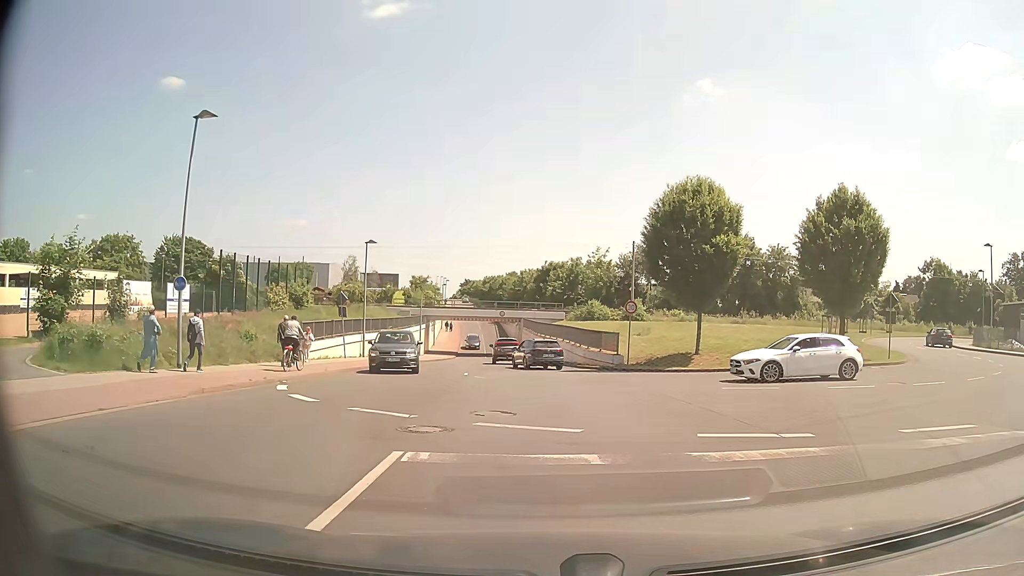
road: unclassified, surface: asphalt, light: Day
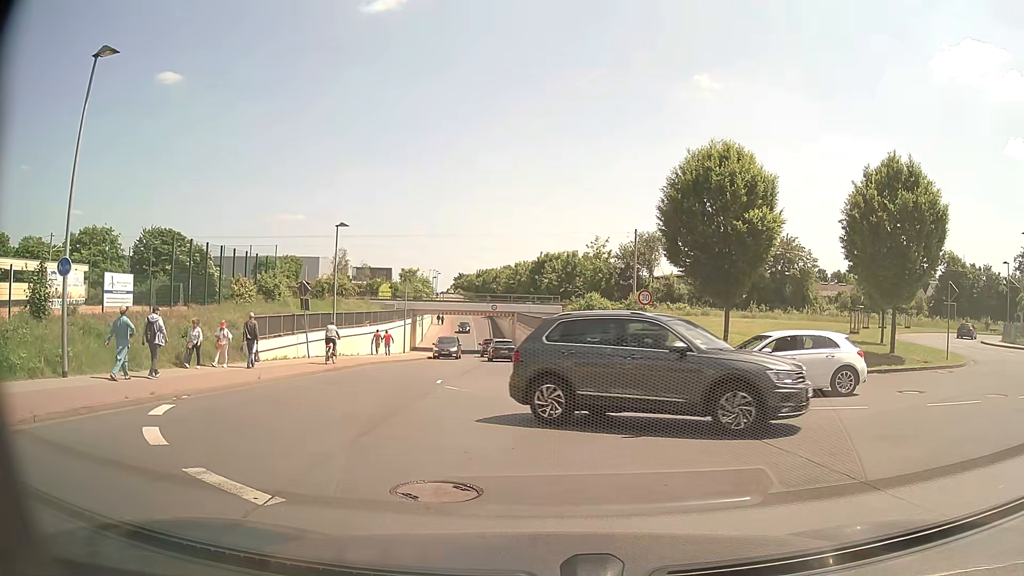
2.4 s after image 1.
(-0.1, +5.2) m; -1°
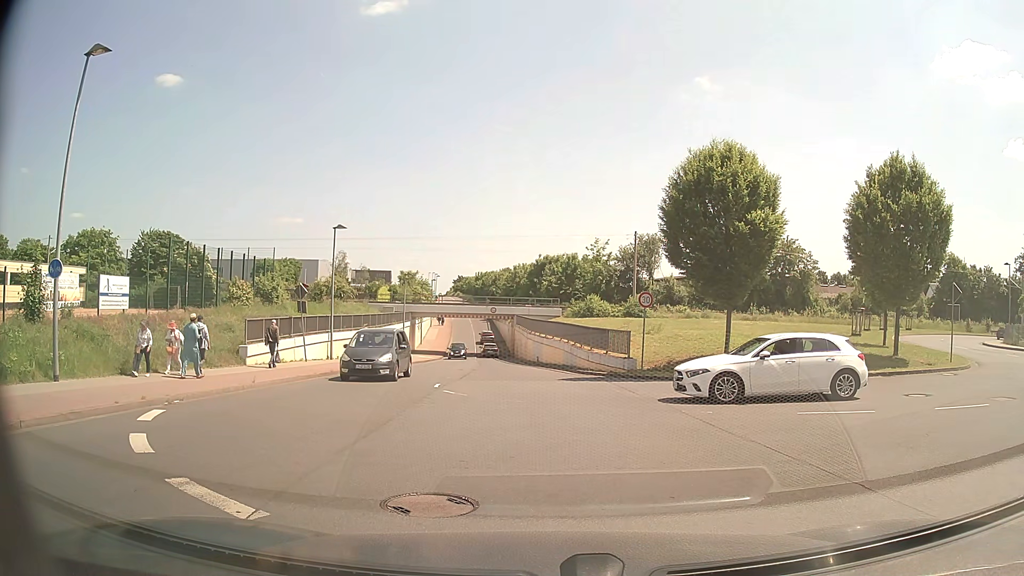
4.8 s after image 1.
(0.0, +0.4) m; 0°
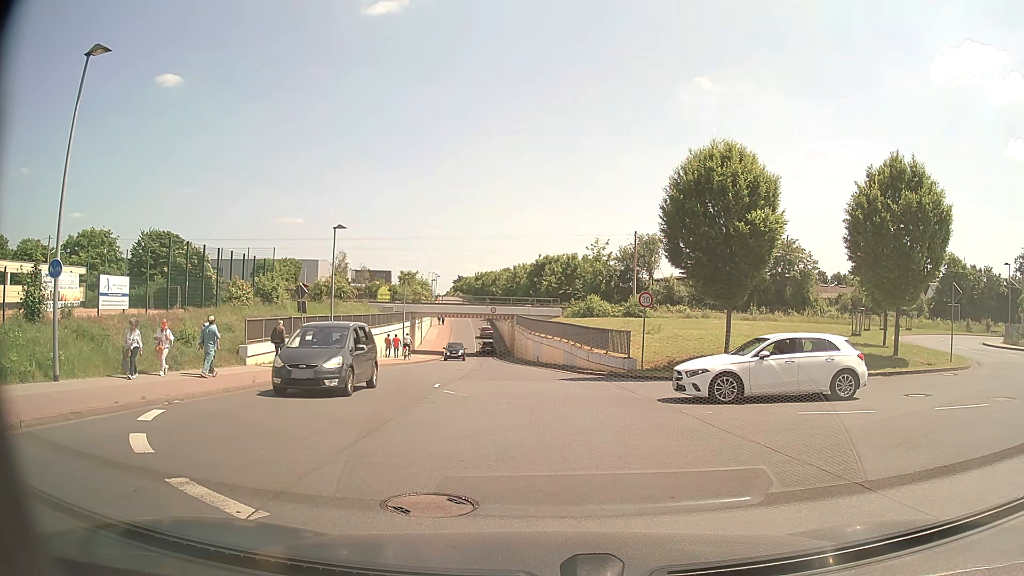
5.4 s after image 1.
(0.0, 0.0) m; 0°
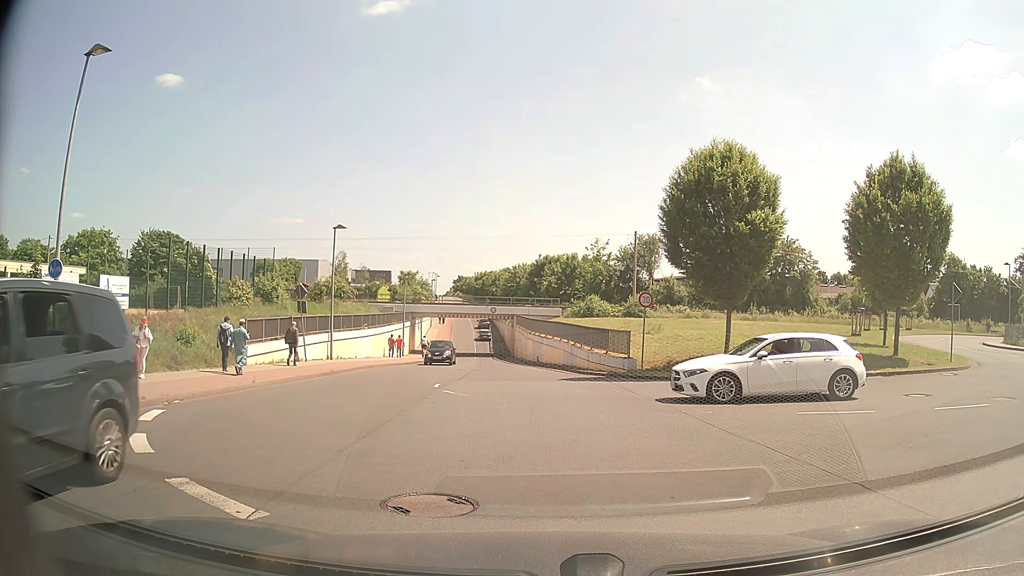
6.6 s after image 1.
(0.0, 0.0) m; 0°
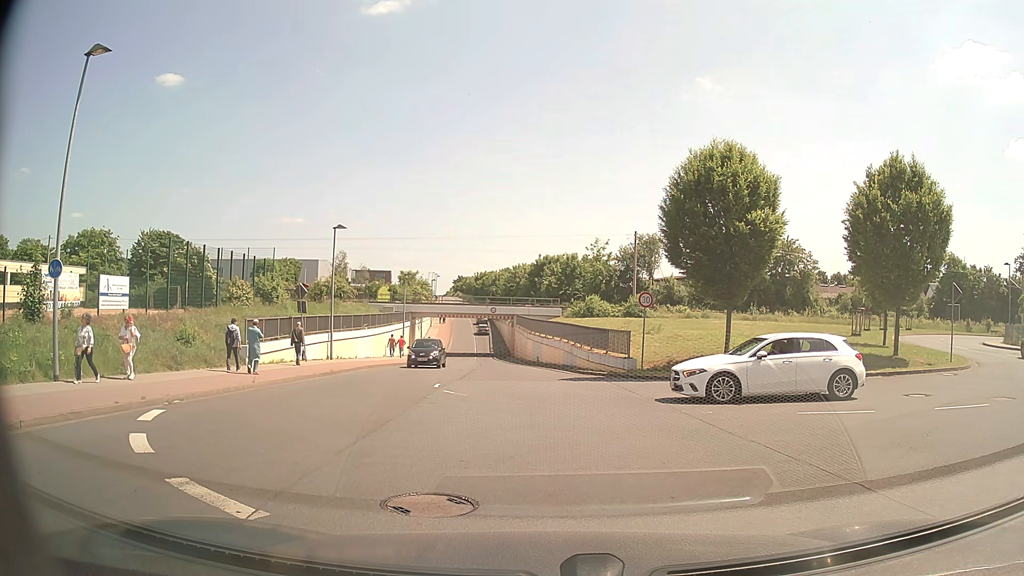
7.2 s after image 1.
(0.0, 0.0) m; 0°
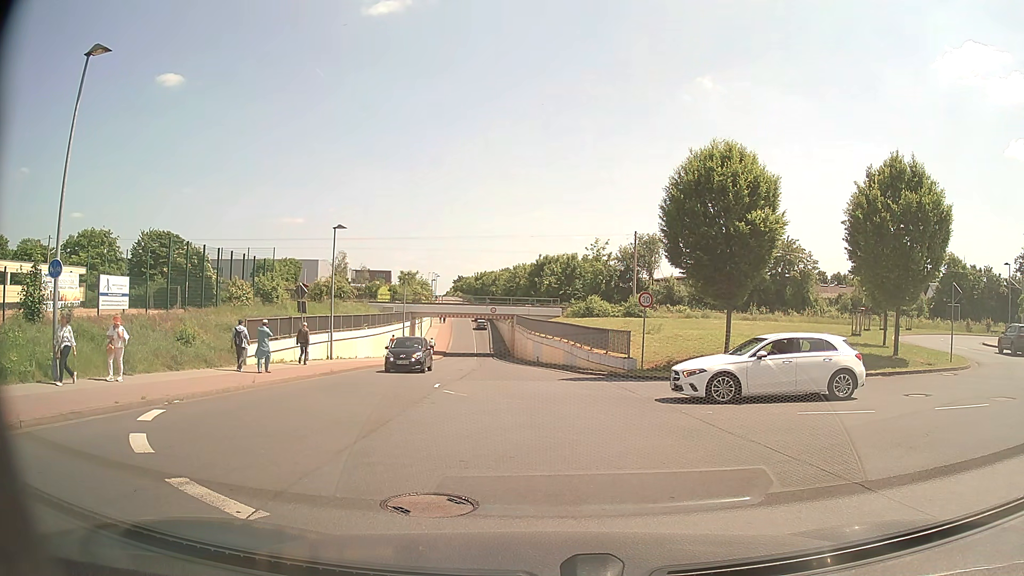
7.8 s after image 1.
(0.0, 0.0) m; 0°
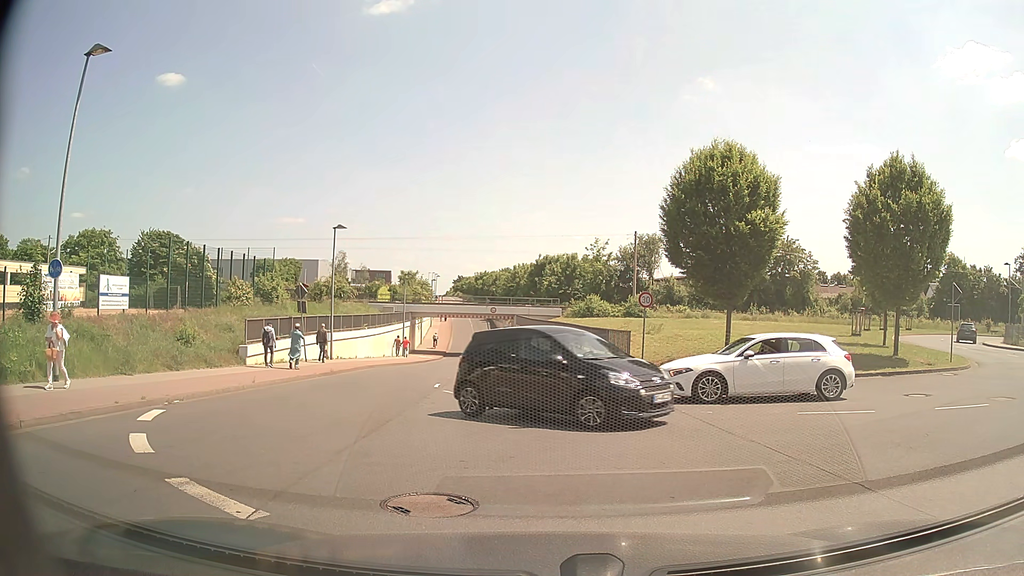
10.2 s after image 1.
(0.0, 0.0) m; 0°
(0, +10) (0, +20) (-1, +30) (-2, +40) (-3, +50) (-4, +60) (-4, +70) (-5, +80) (-6, +90) (-7, +100) m
